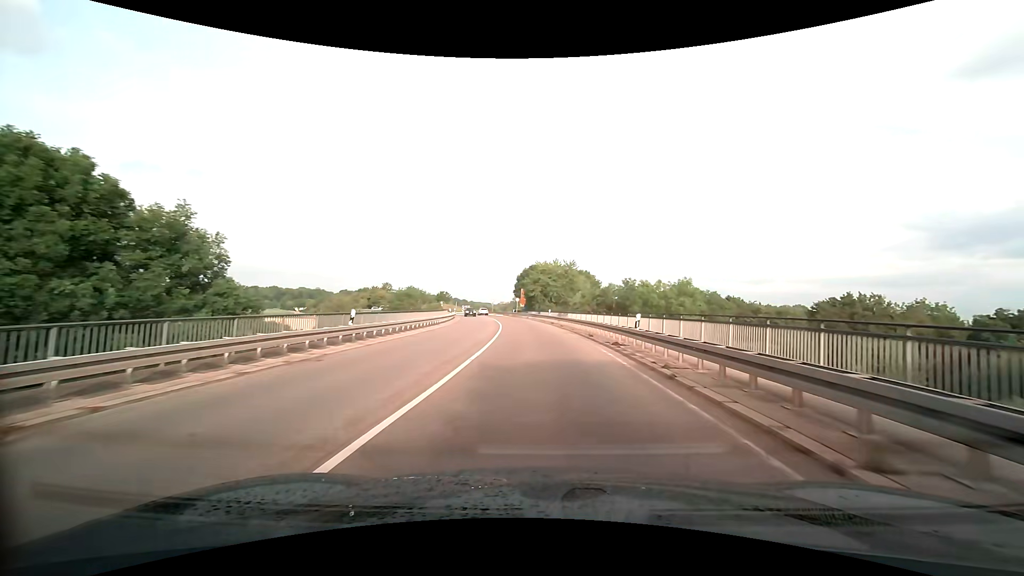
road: primary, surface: asphalt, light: Day
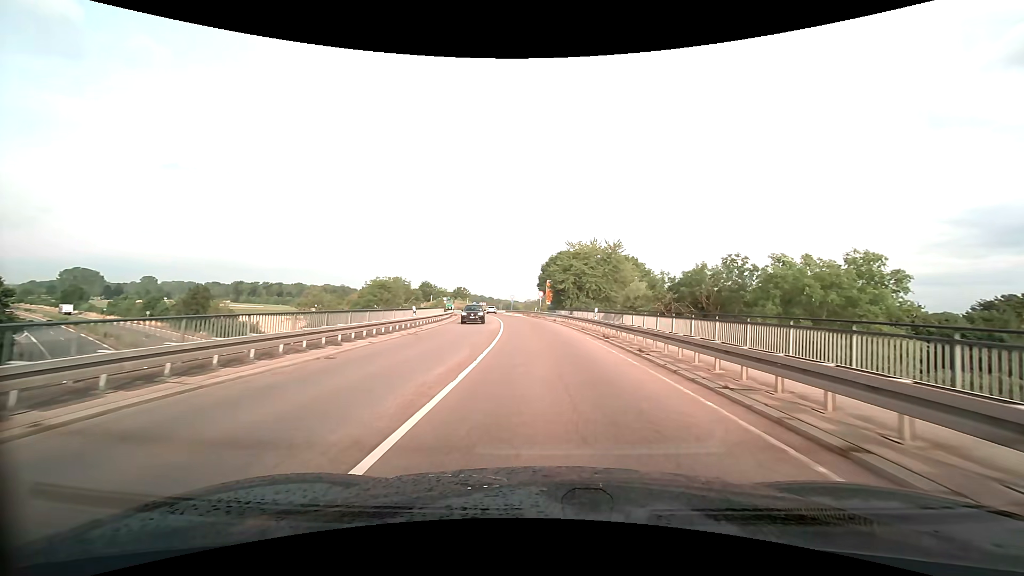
(-0.5, +22.6) m; -3°
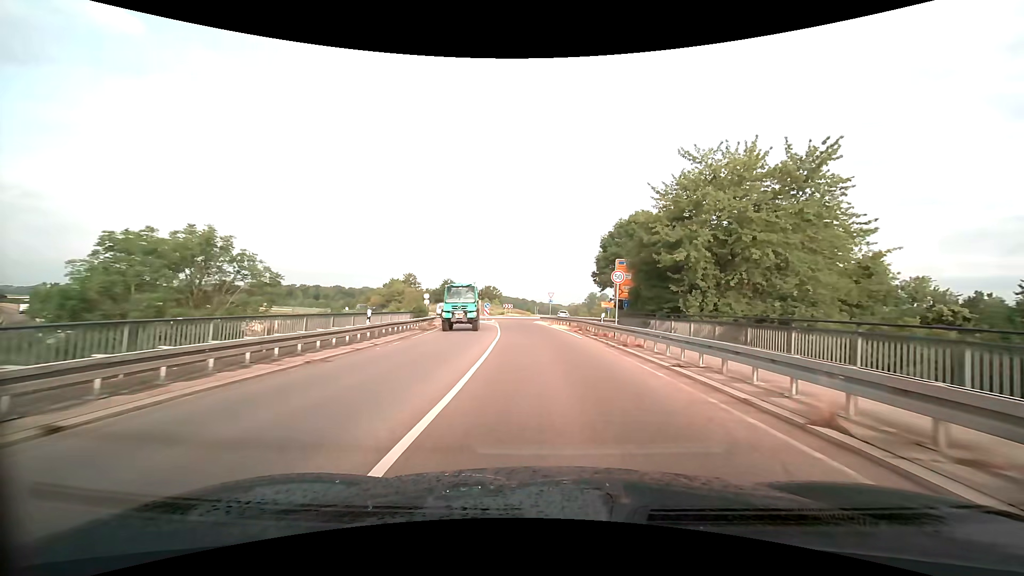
(-1.6, +36.9) m; -5°
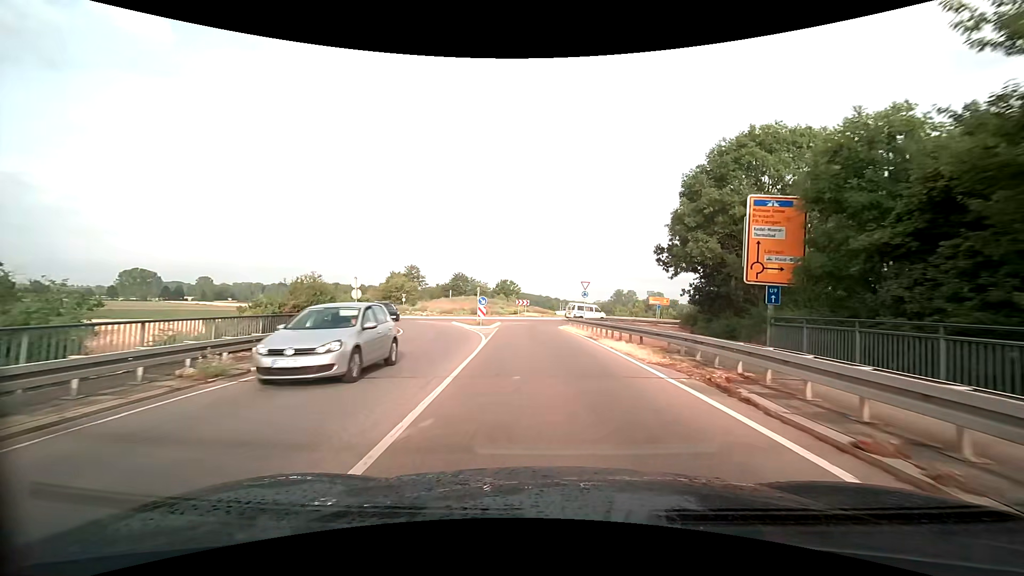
(-0.5, +21.5) m; -3°
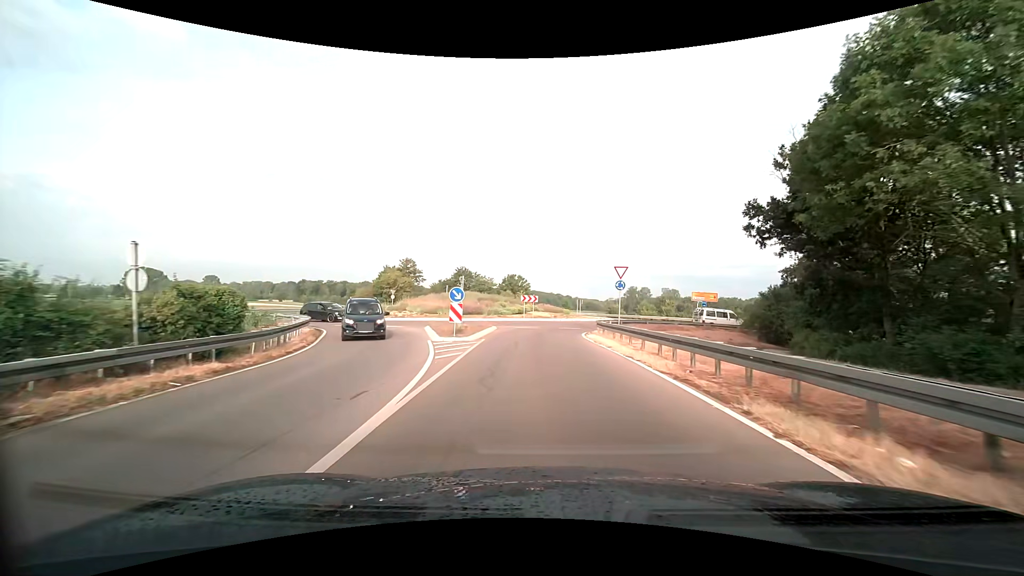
(-0.2, +13.5) m; -1°
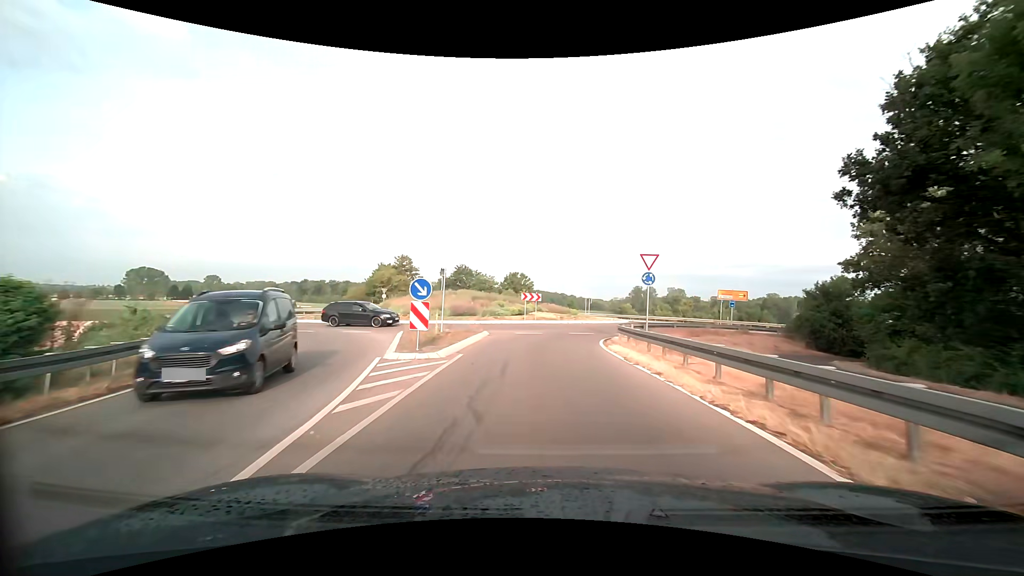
(0.0, +6.3) m; -1°
